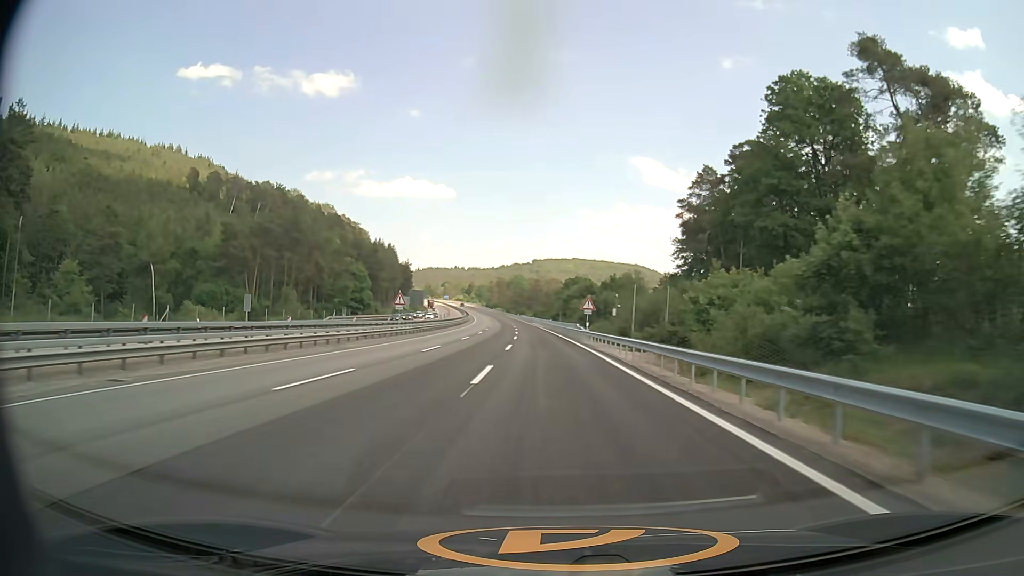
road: motorway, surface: asphalt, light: Day
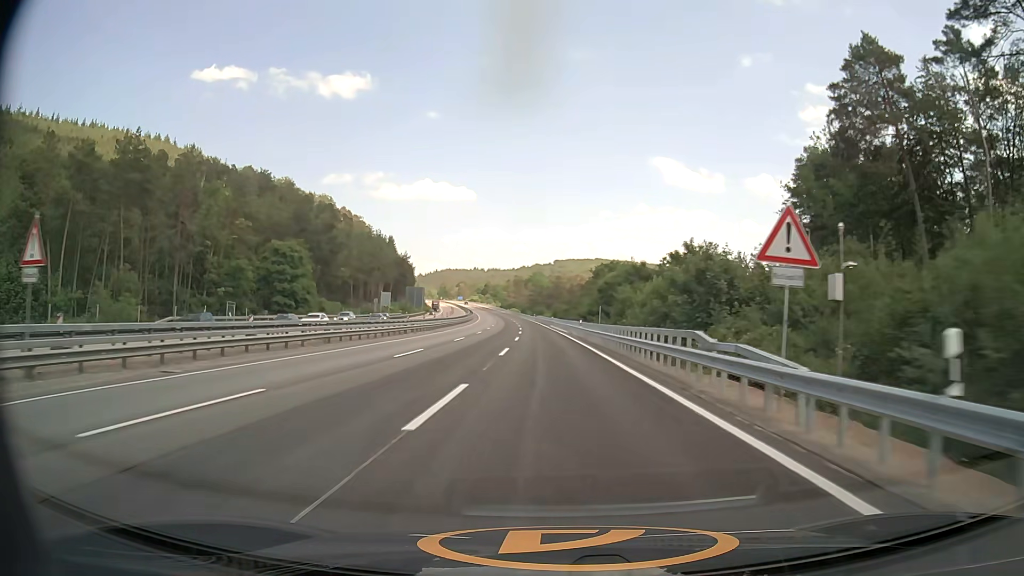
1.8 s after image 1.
(-0.7, +42.1) m; -2°
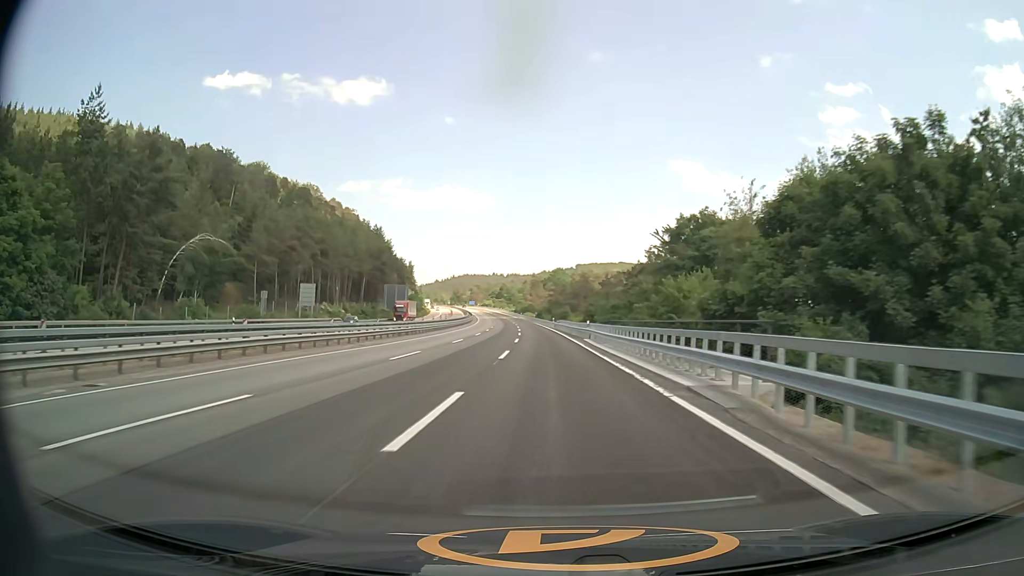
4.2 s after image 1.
(-0.9, +54.4) m; -2°
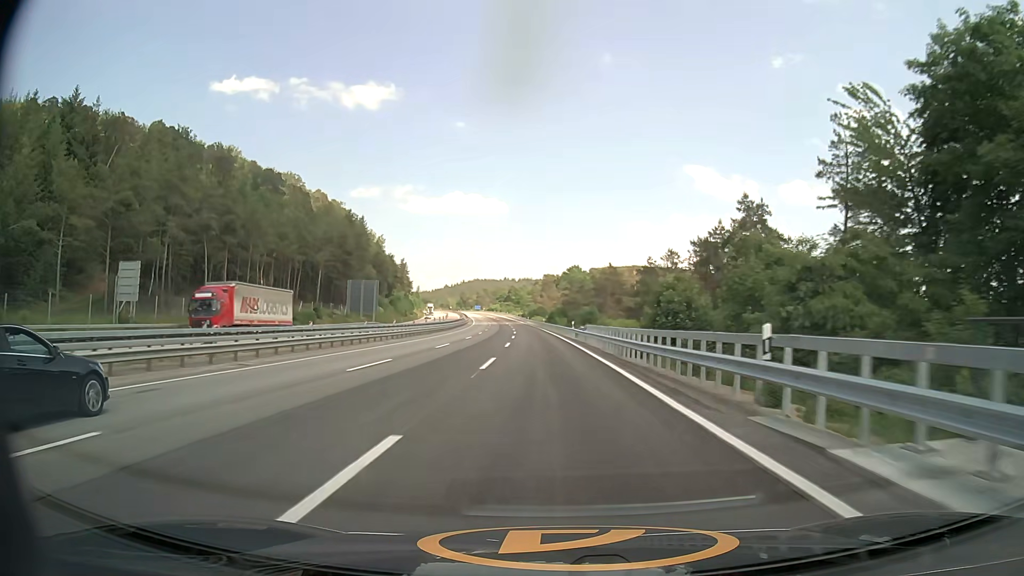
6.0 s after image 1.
(-0.4, +40.4) m; -1°
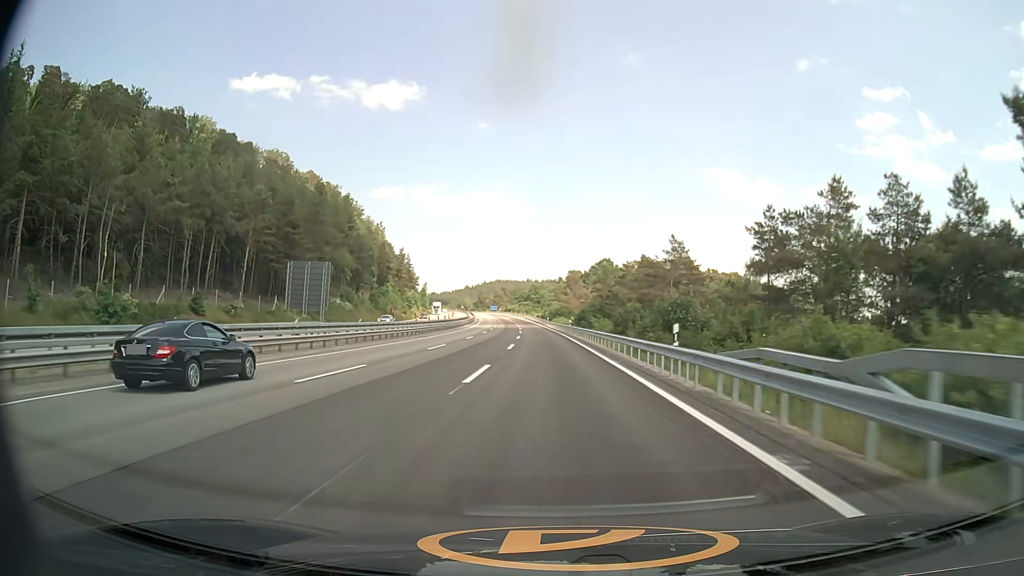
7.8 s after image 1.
(-0.7, +40.4) m; -2°
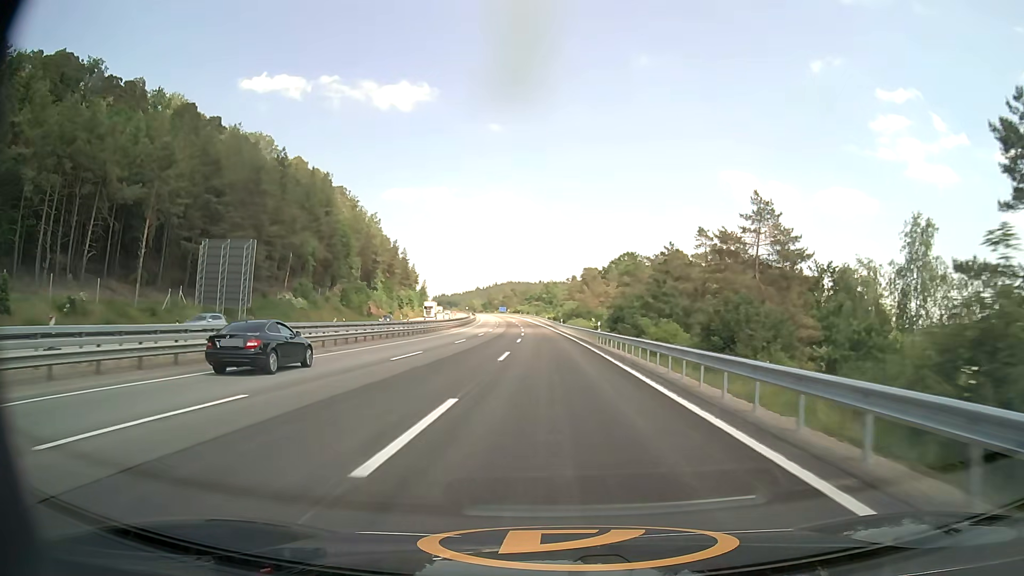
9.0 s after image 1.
(-0.3, +26.9) m; -1°
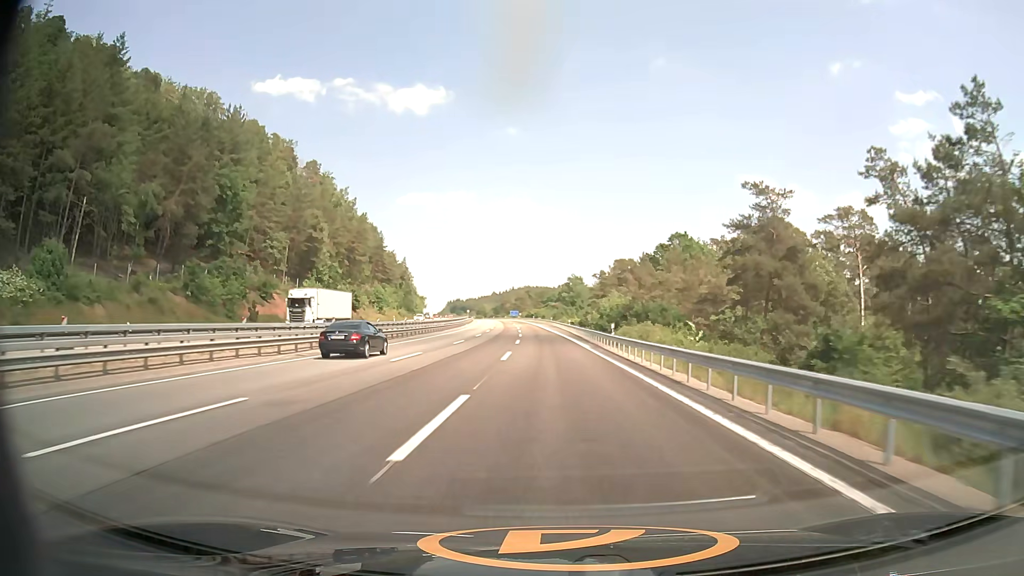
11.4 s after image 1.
(-1.0, +54.2) m; -2°
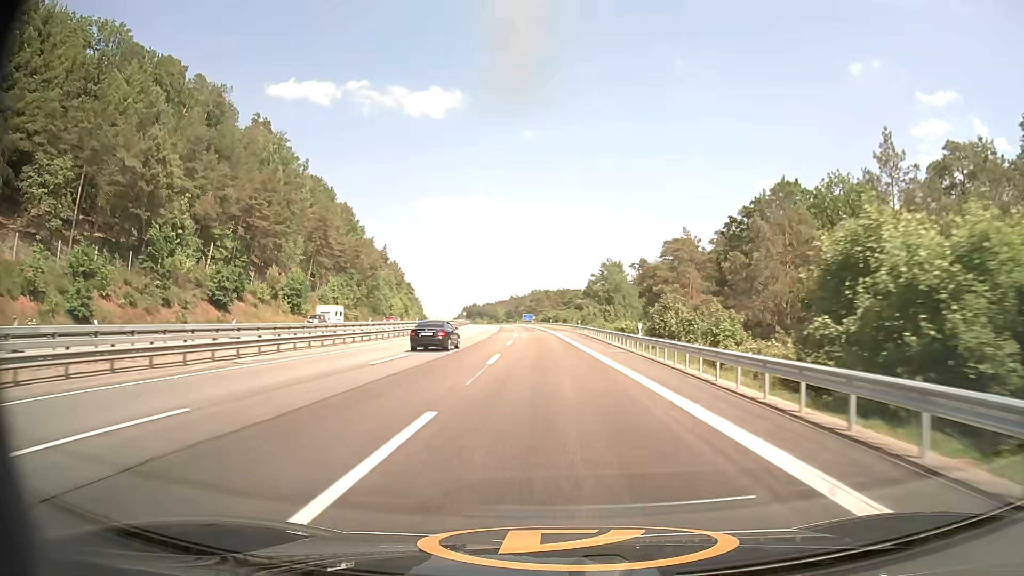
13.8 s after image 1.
(-0.9, +55.8) m; -2°
(0, +10) (0, +20) (0, +30) (0, +40) (-1, +50) (-1, +60) (-2, +70) (-2, +80) (-3, +90) (-4, +100) m
